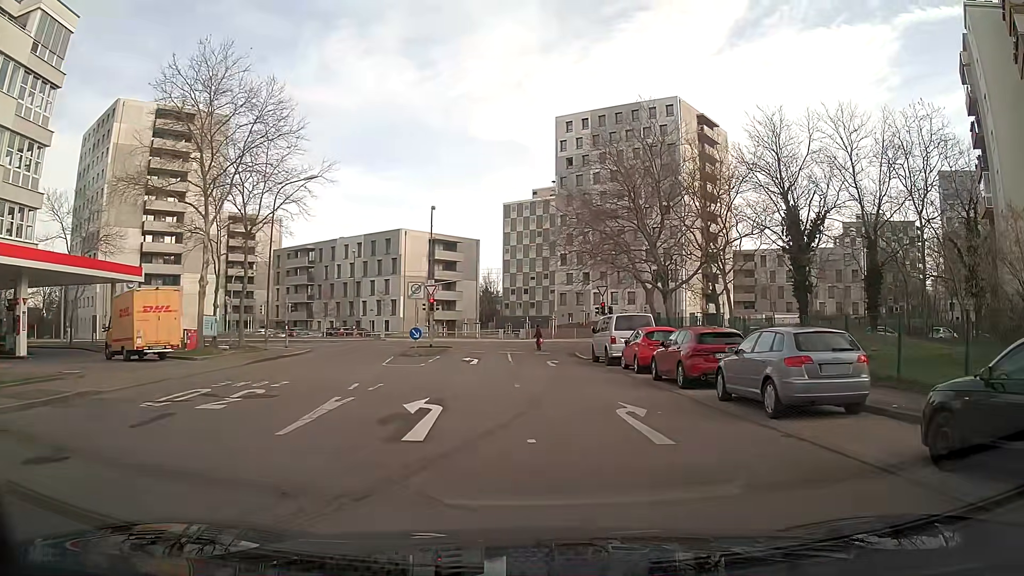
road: residential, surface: asphalt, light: Day
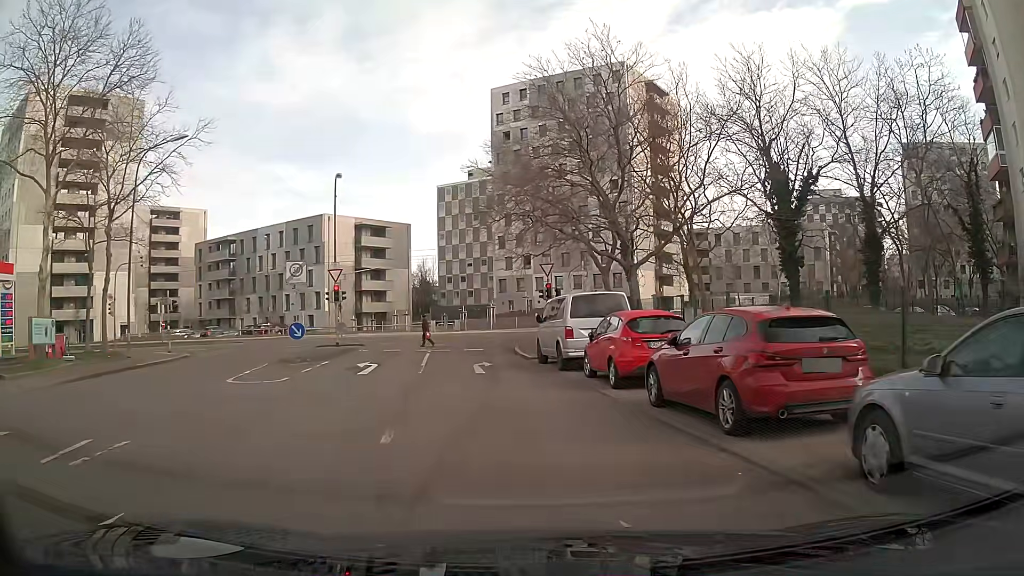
(+0.4, +8.5) m; +3°
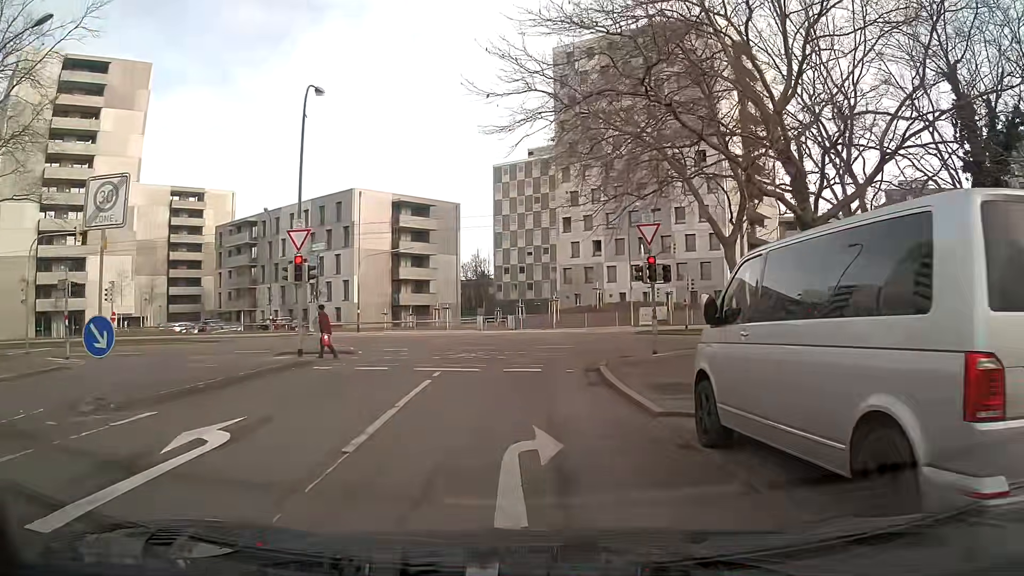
(-0.9, +13.9) m; -5°
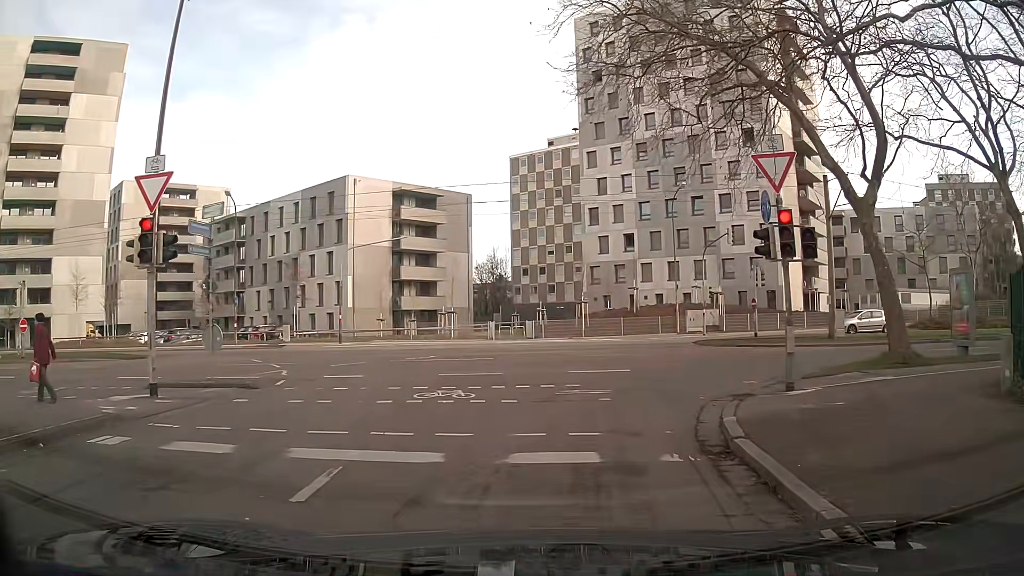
(-0.3, +9.7) m; -2°
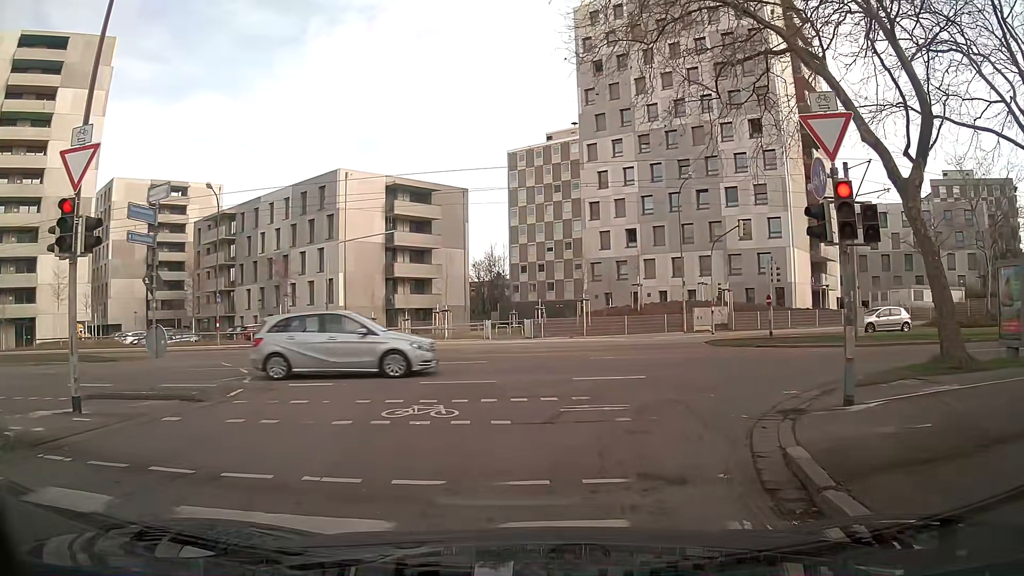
(0.0, +2.3) m; +2°
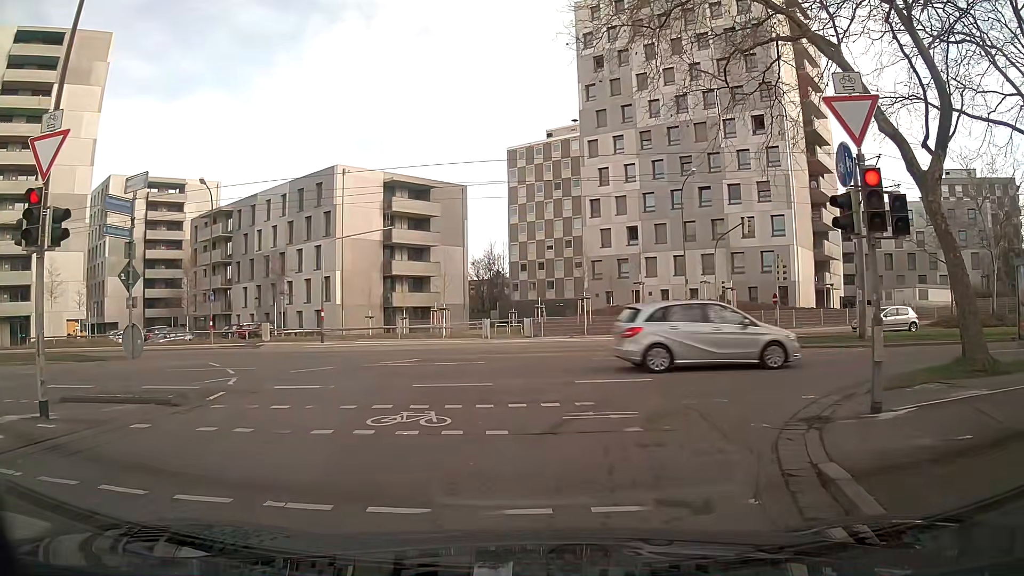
(0.0, +0.8) m; -1°
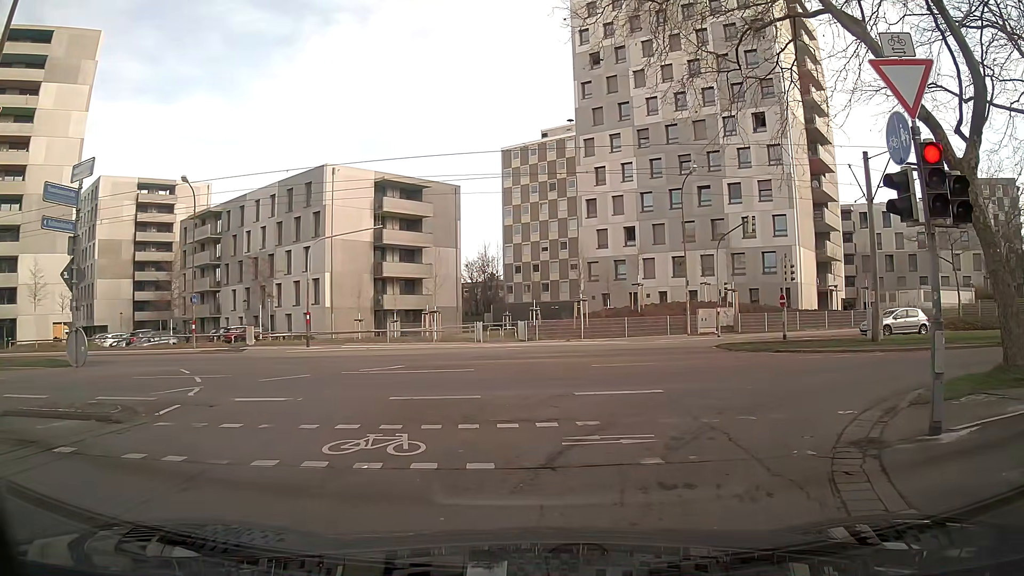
(0.0, +1.5) m; 0°
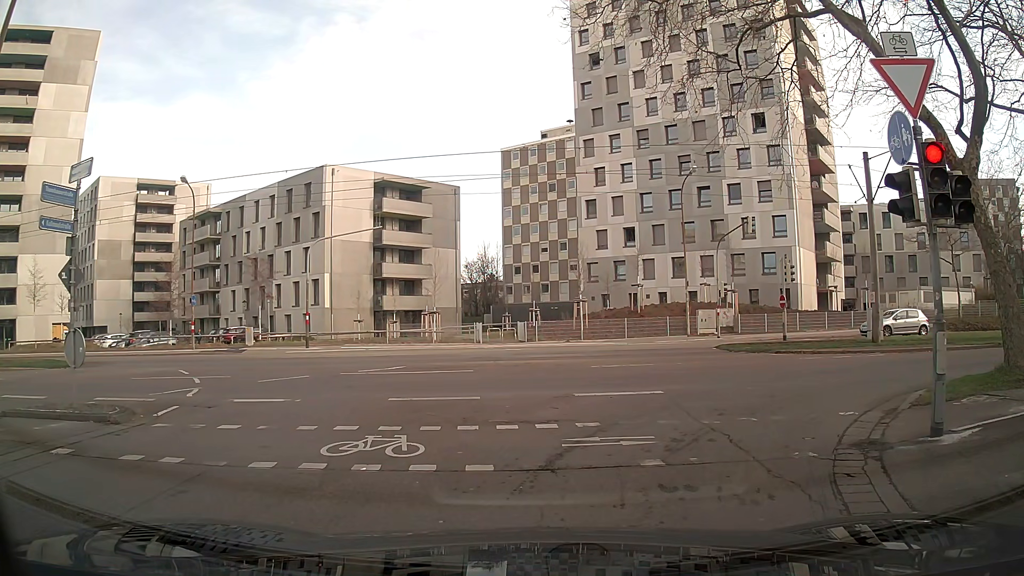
(0.0, +0.1) m; 0°
